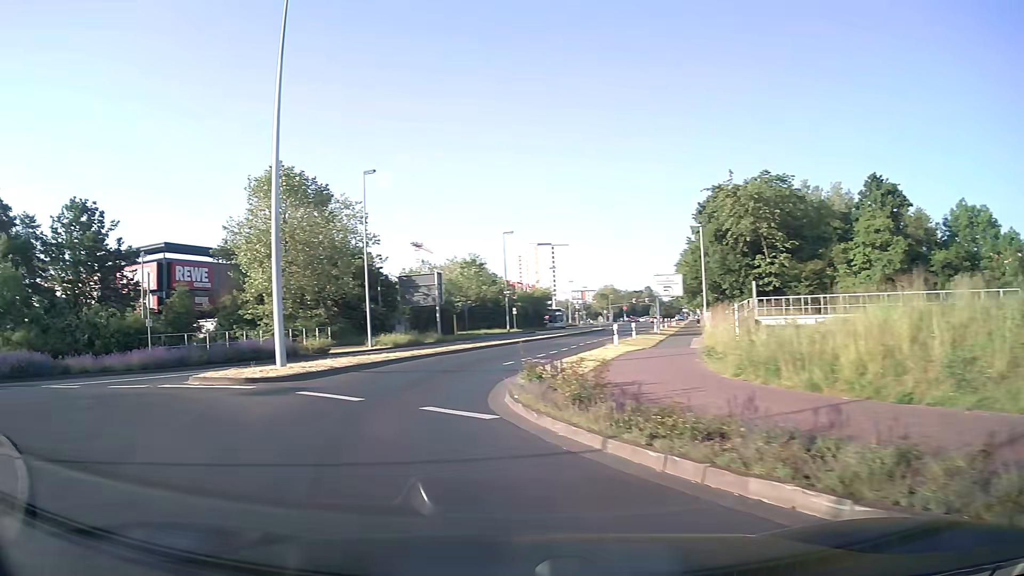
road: secondary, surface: asphalt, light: Day
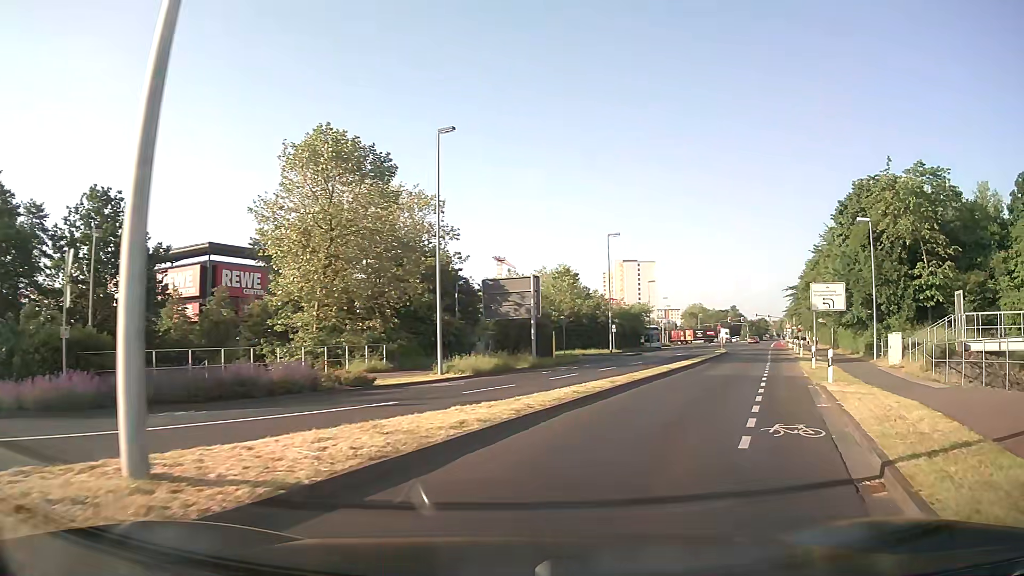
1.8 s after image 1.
(-2.5, +11.6) m; -8°
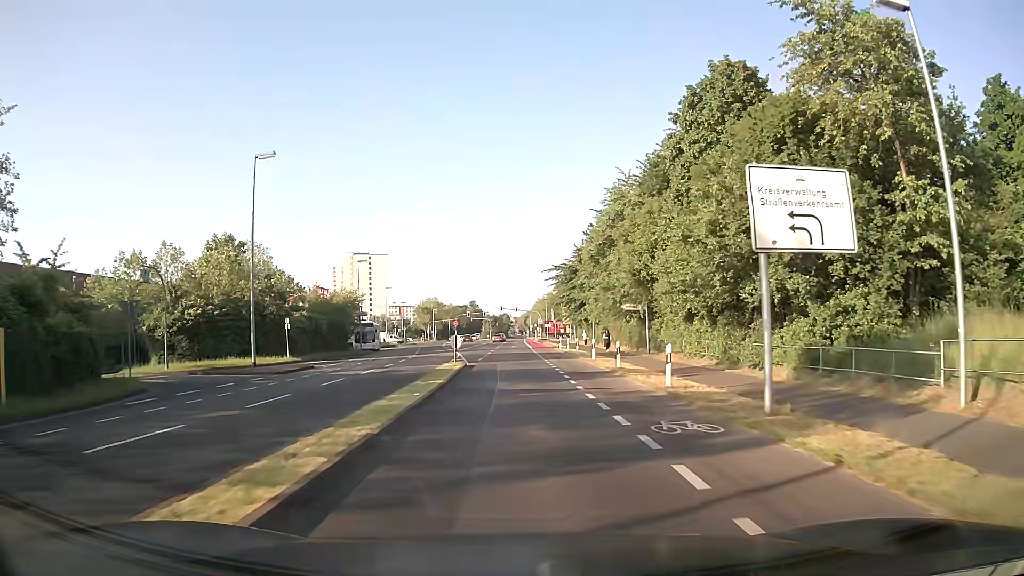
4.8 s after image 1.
(+7.4, +26.4) m; +21°
(0, +10) (0, +20) (0, +30) (0, +40) (0, +50) (0, +60) (0, +70) (0, +80) (0, +90) (0, +100) m
